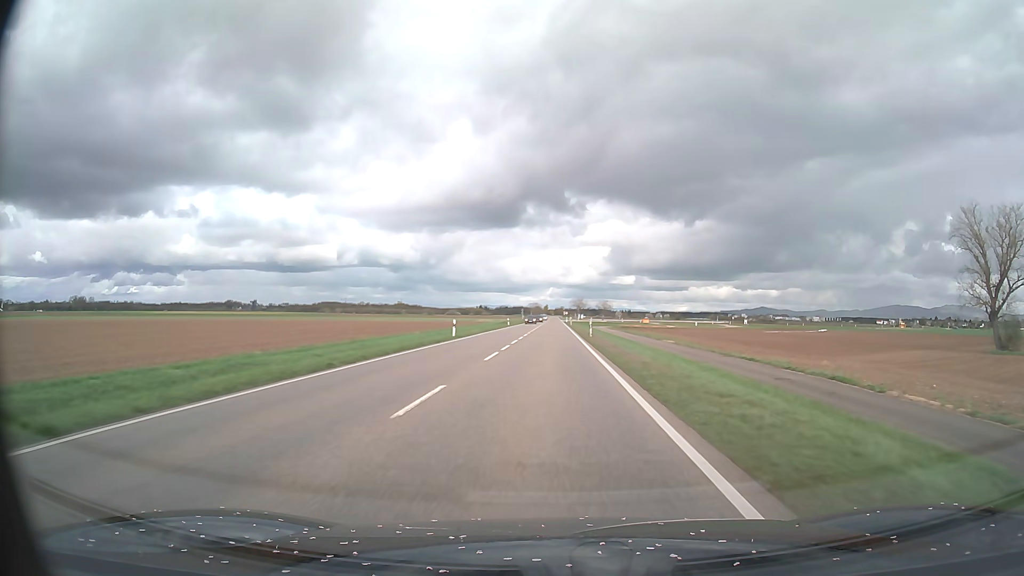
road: primary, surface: asphalt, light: Day
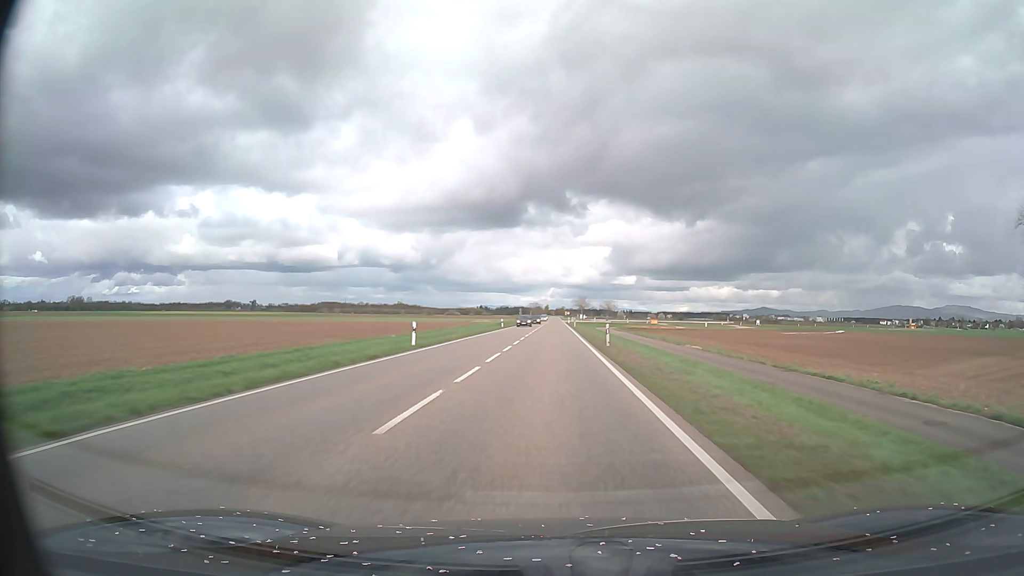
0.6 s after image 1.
(0.0, +12.5) m; 0°
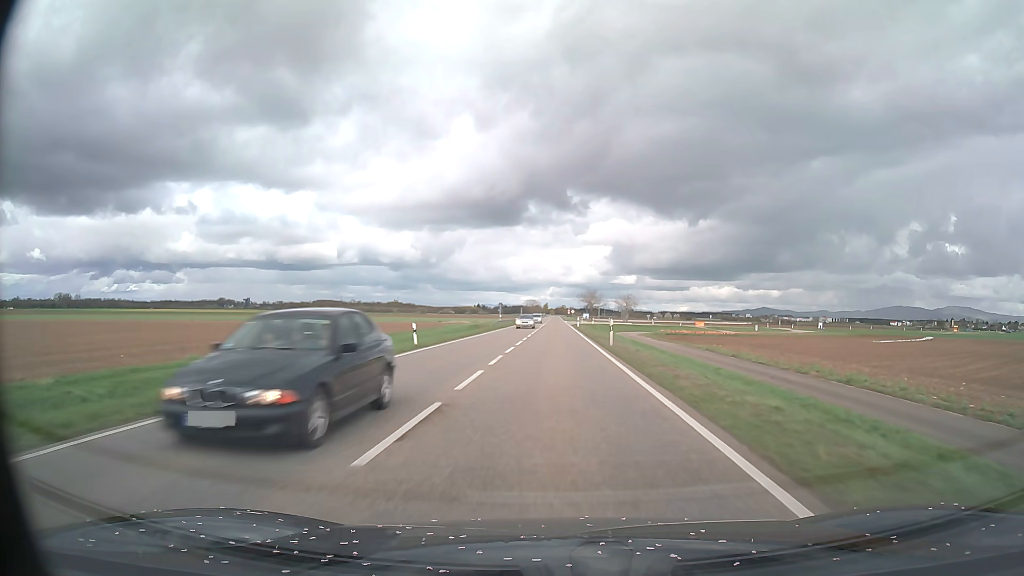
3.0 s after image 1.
(0.0, +49.9) m; 0°
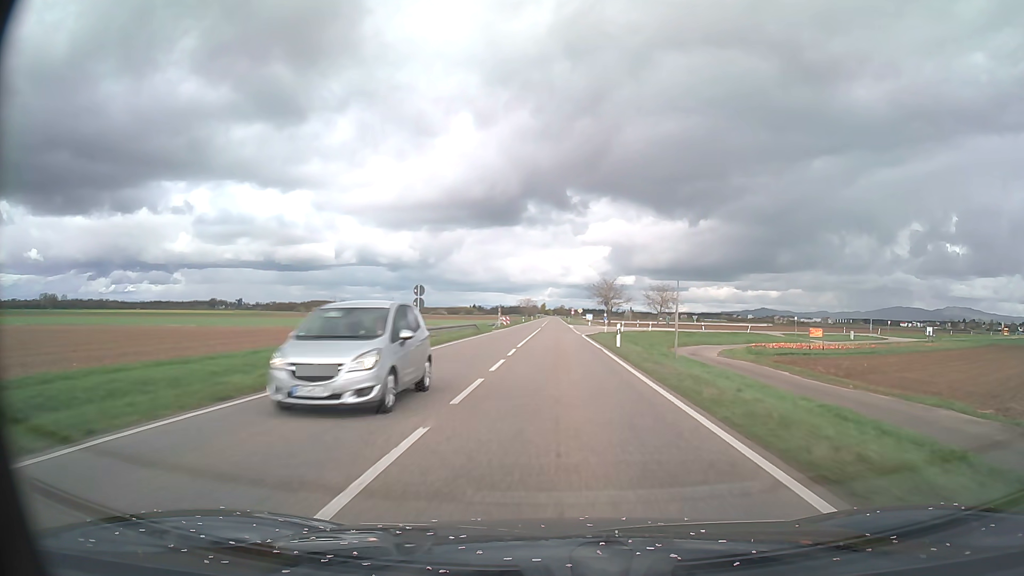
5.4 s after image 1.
(+0.1, +50.0) m; 0°
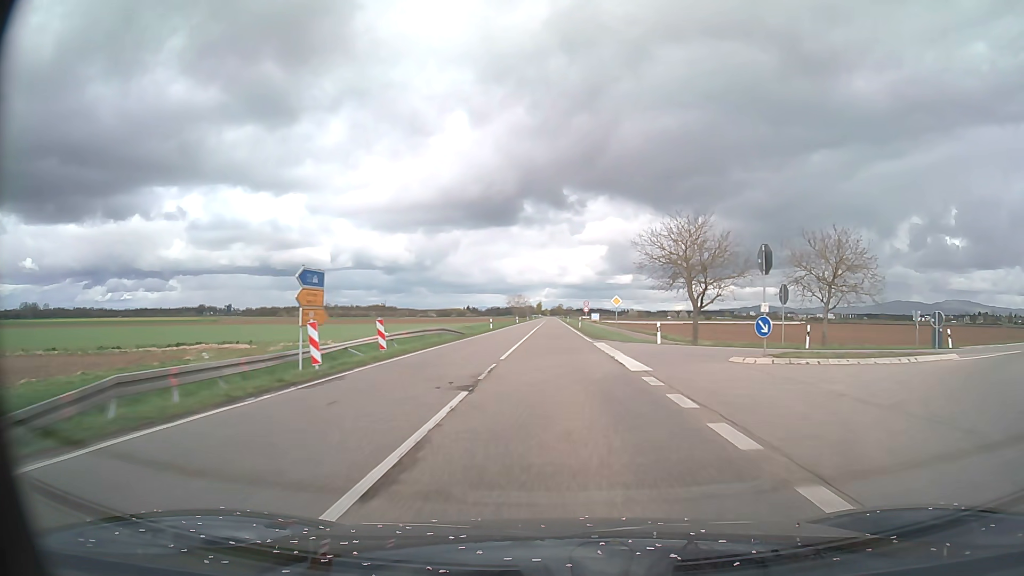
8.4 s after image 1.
(+0.1, +62.6) m; 0°
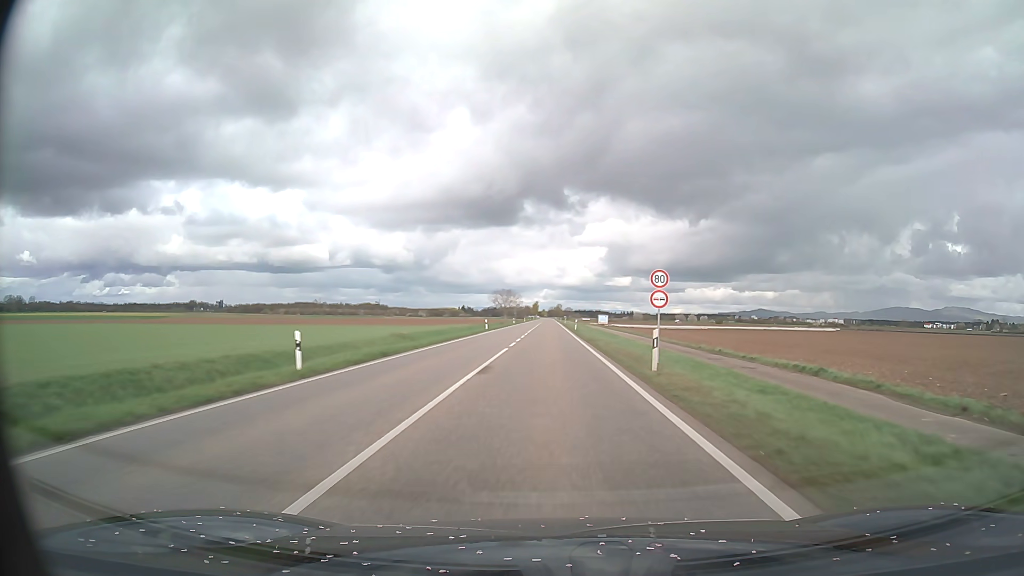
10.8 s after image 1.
(+0.1, +50.1) m; 0°
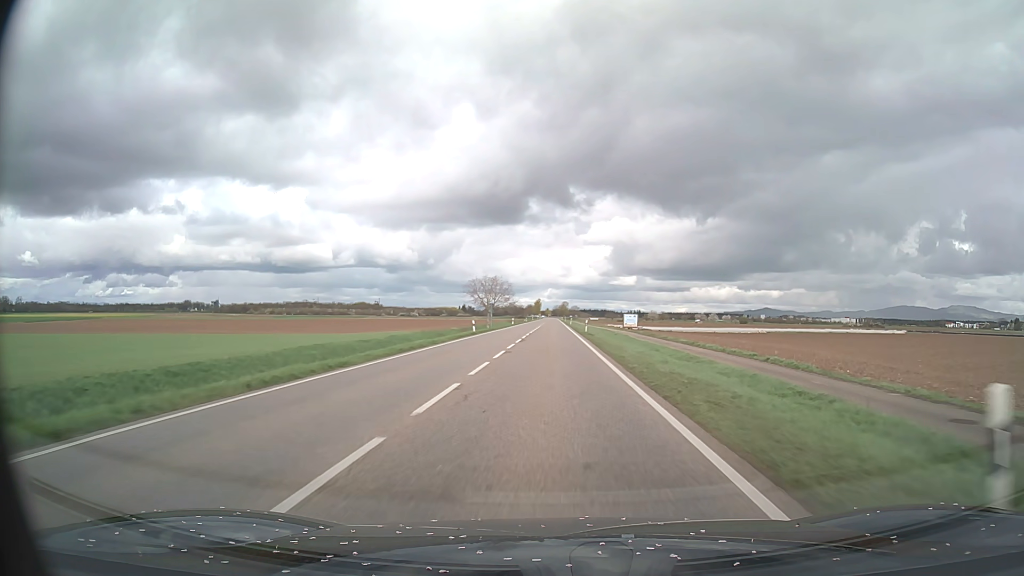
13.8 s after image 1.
(-0.1, +62.6) m; 0°
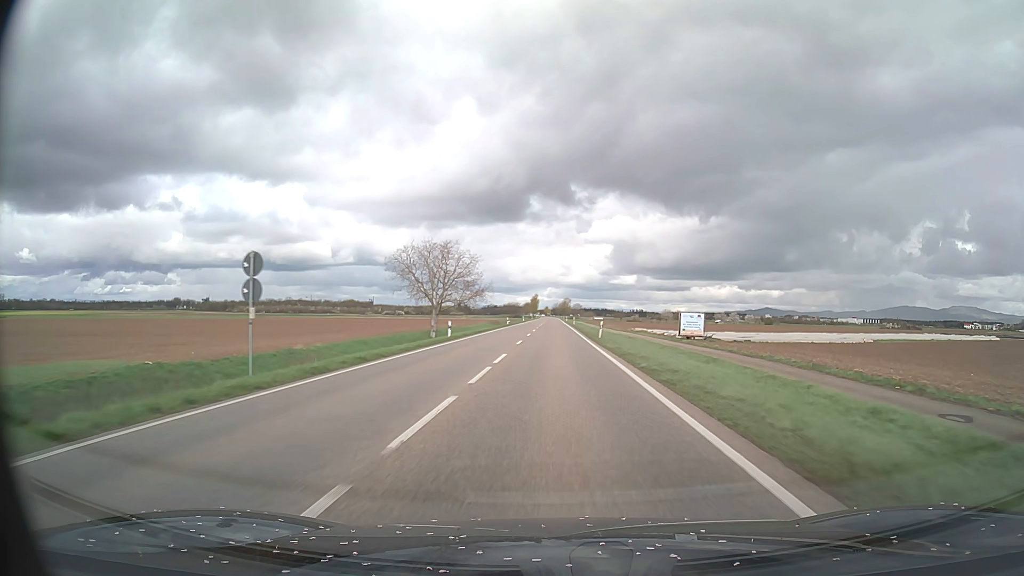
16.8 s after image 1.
(-0.1, +62.6) m; 0°
(0, +10) (0, +20) (0, +30) (0, +40) (0, +50) (0, +60) (0, +70) (0, +80) (0, +90) (0, +100) m
